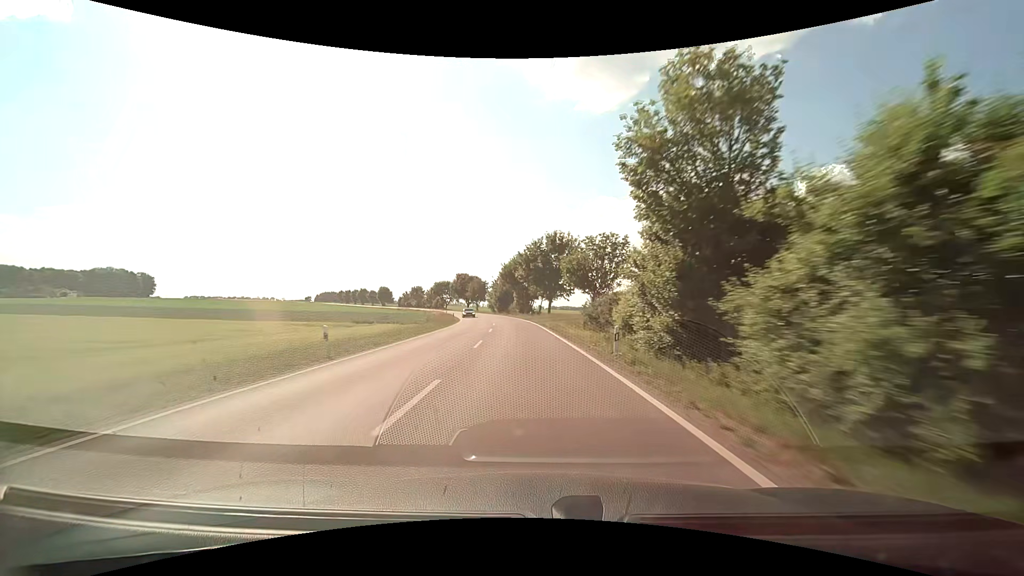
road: secondary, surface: asphalt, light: Day
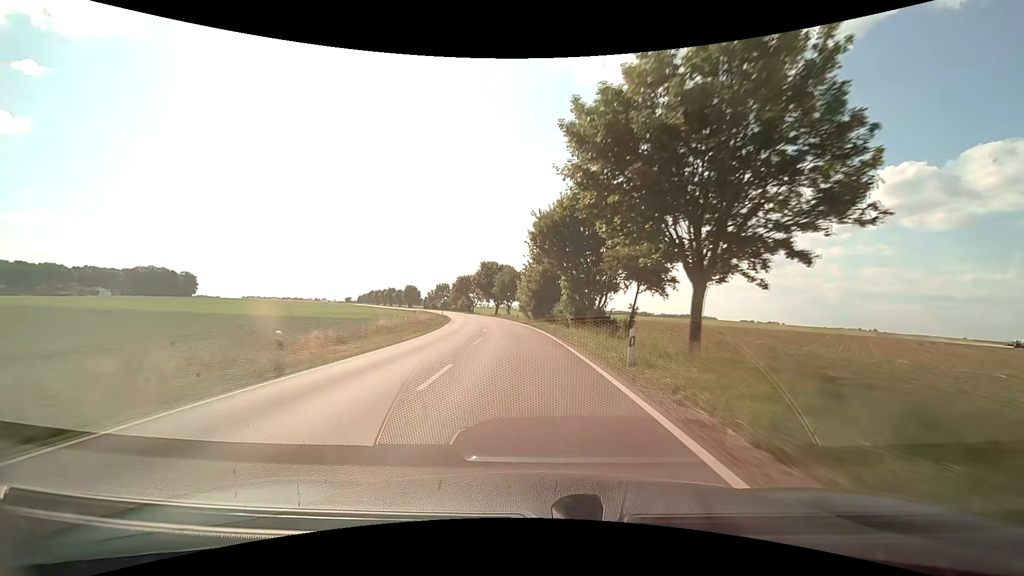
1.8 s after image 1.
(-1.7, +45.1) m; -5°
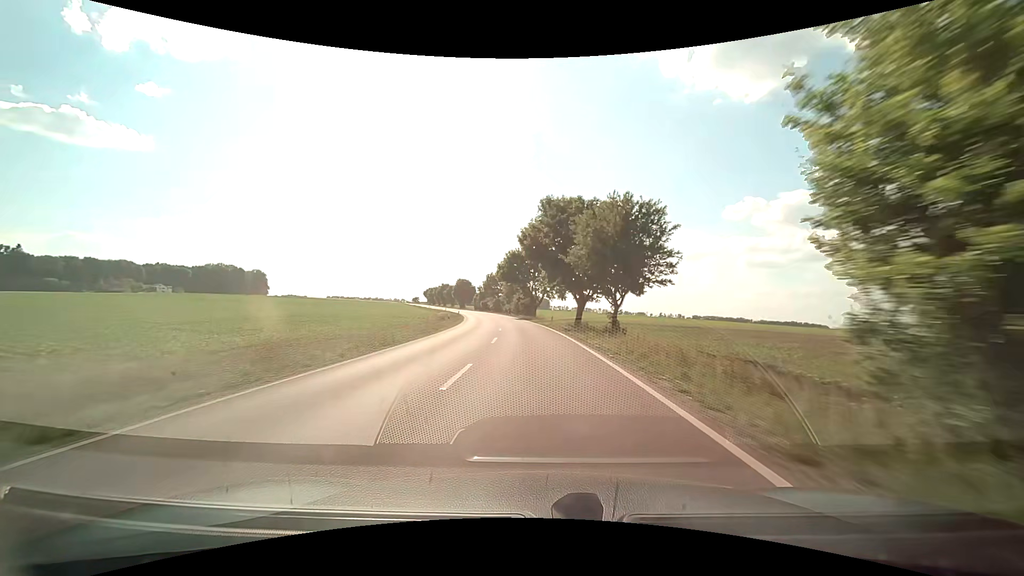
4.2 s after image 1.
(-5.4, +60.4) m; -10°
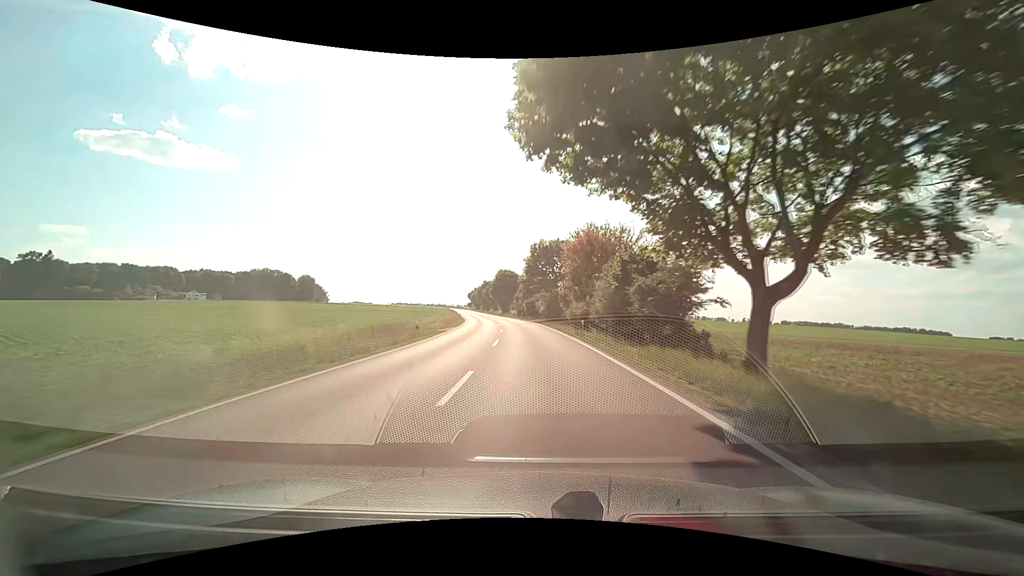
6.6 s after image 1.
(-3.6, +61.7) m; -7°
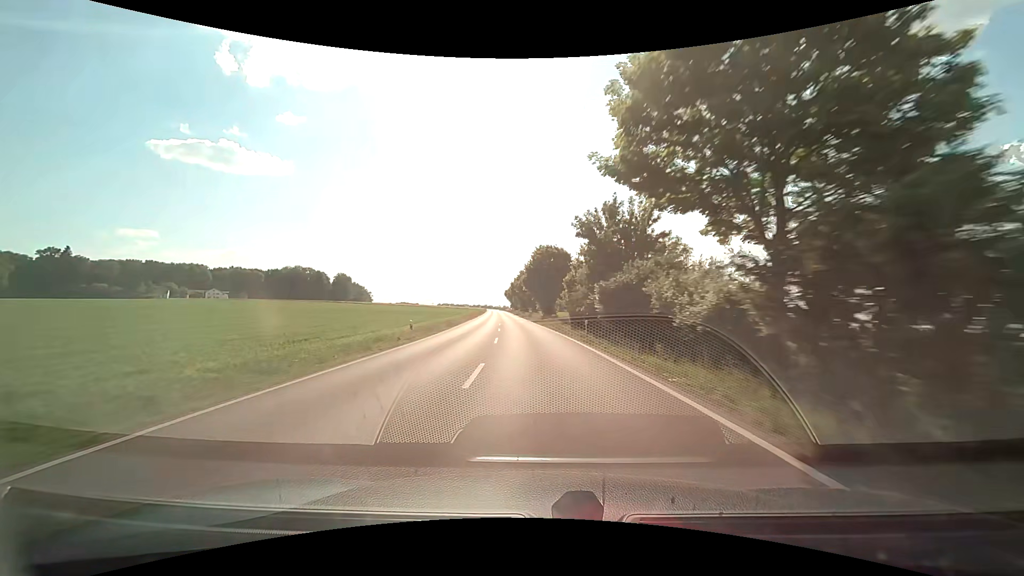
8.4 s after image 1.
(-2.2, +46.5) m; -5°
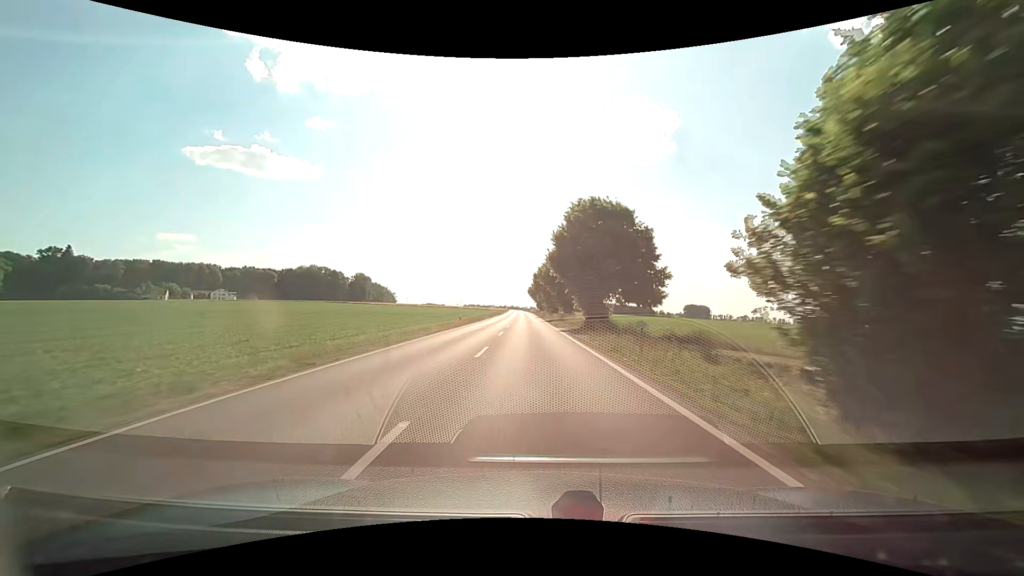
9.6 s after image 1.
(-0.9, +30.9) m; -3°
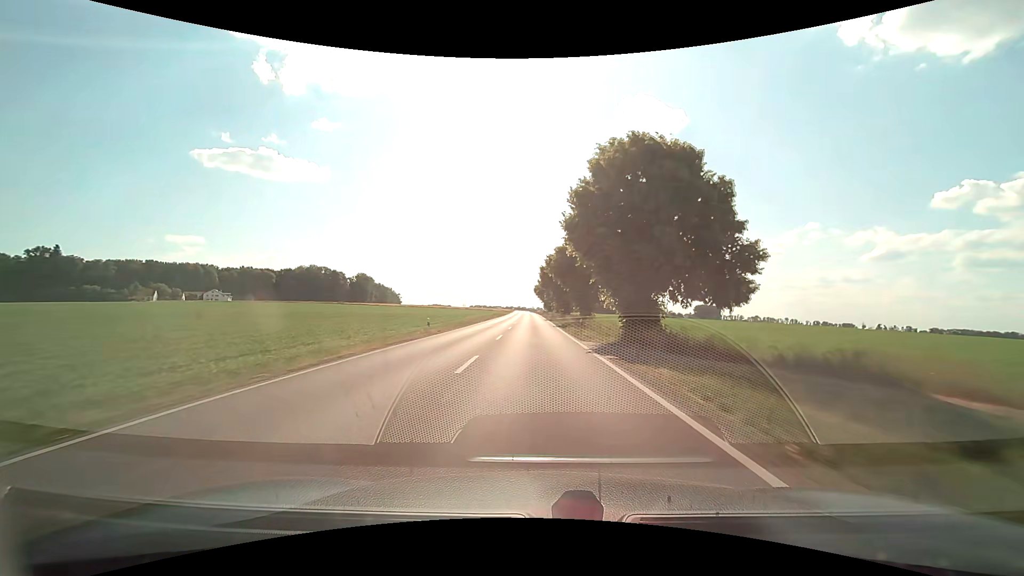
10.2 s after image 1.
(-0.2, +15.5) m; -1°
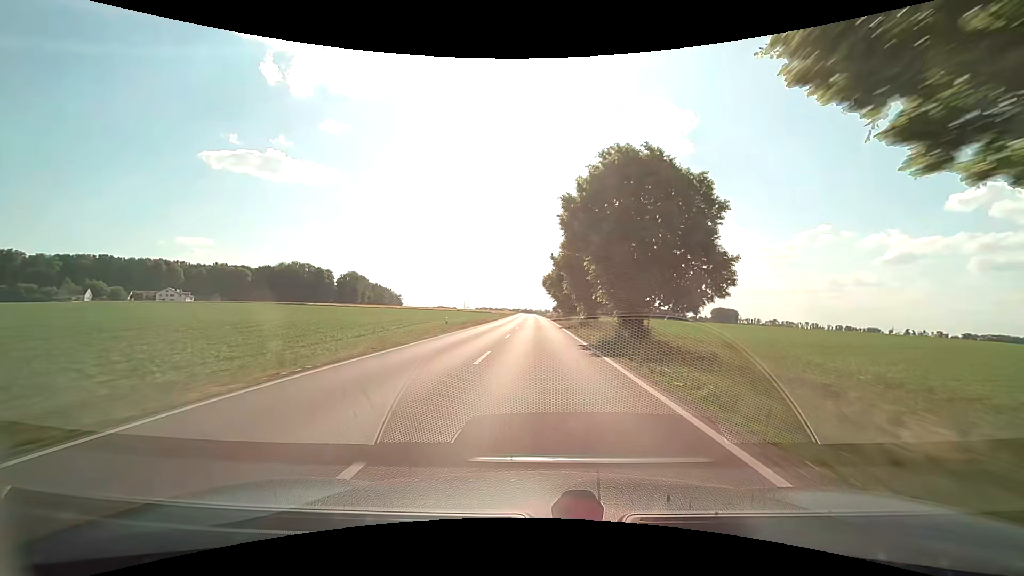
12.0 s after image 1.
(-0.7, +46.2) m; -1°
(0, +10) (0, +20) (0, +30) (0, +40) (0, +50) (0, +60) (0, +70) (0, +80) (0, +90) (0, +100) m
